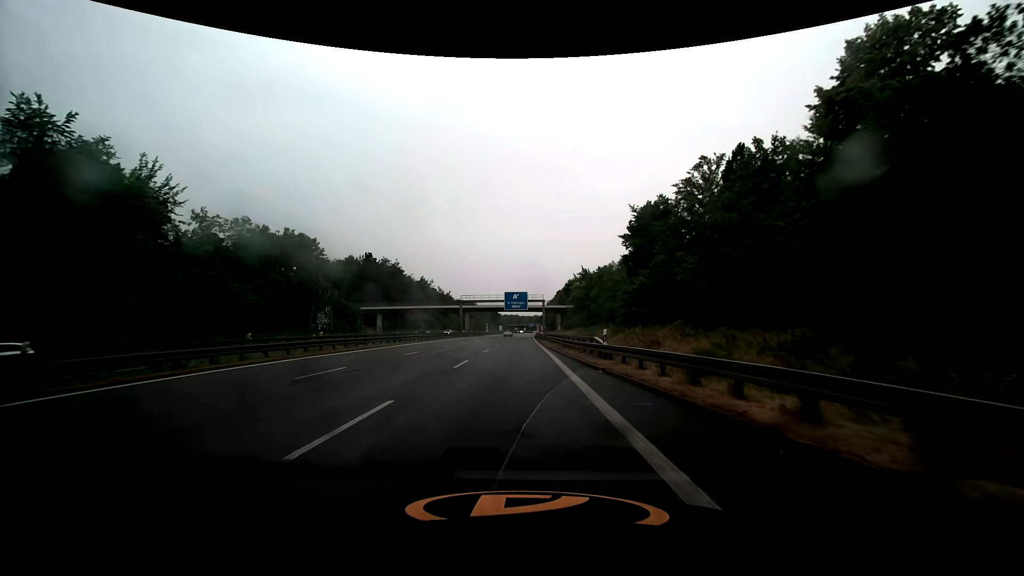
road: trunk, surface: asphalt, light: Day
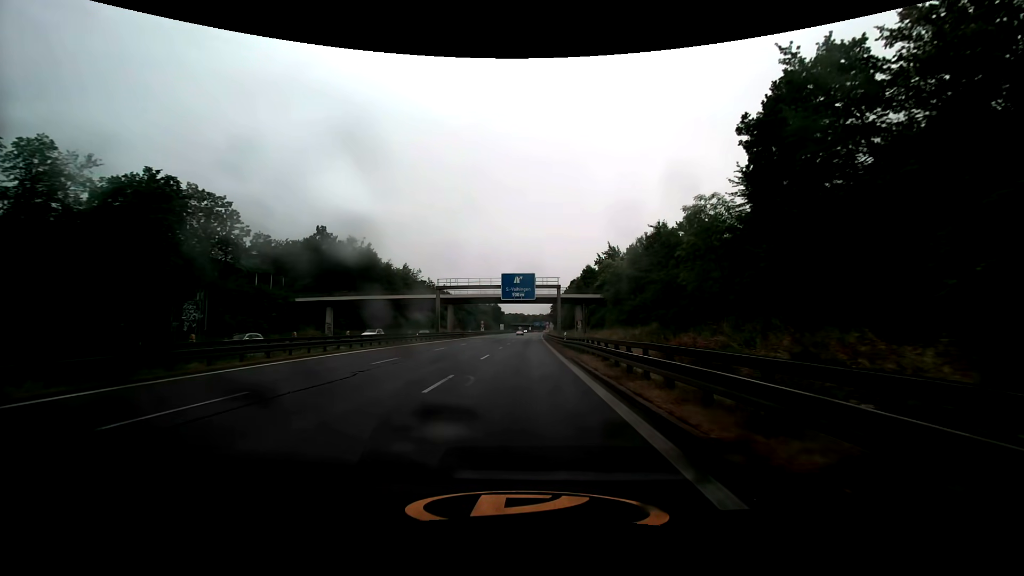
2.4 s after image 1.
(-0.2, +31.1) m; 0°
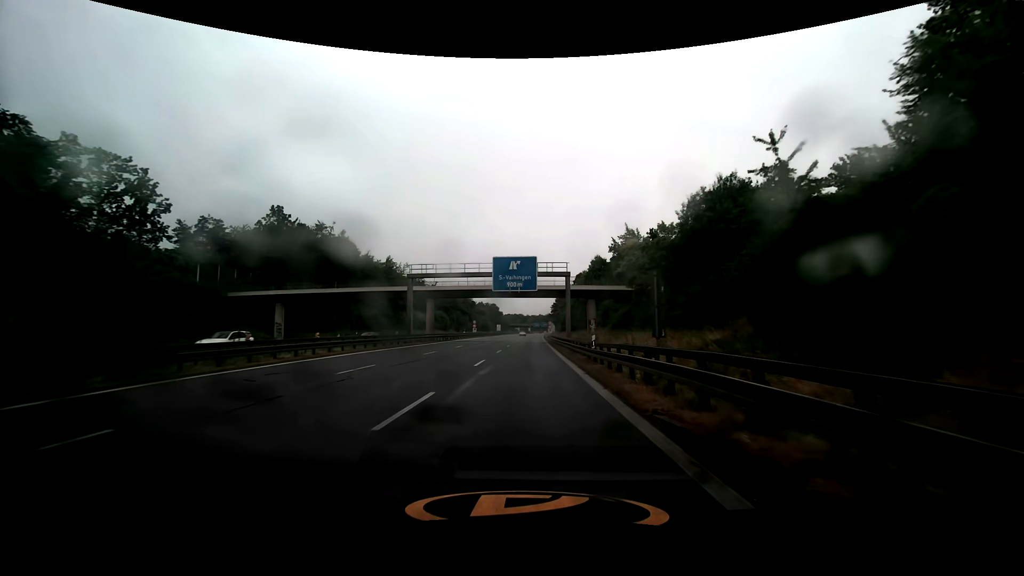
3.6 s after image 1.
(-0.1, +15.8) m; 0°
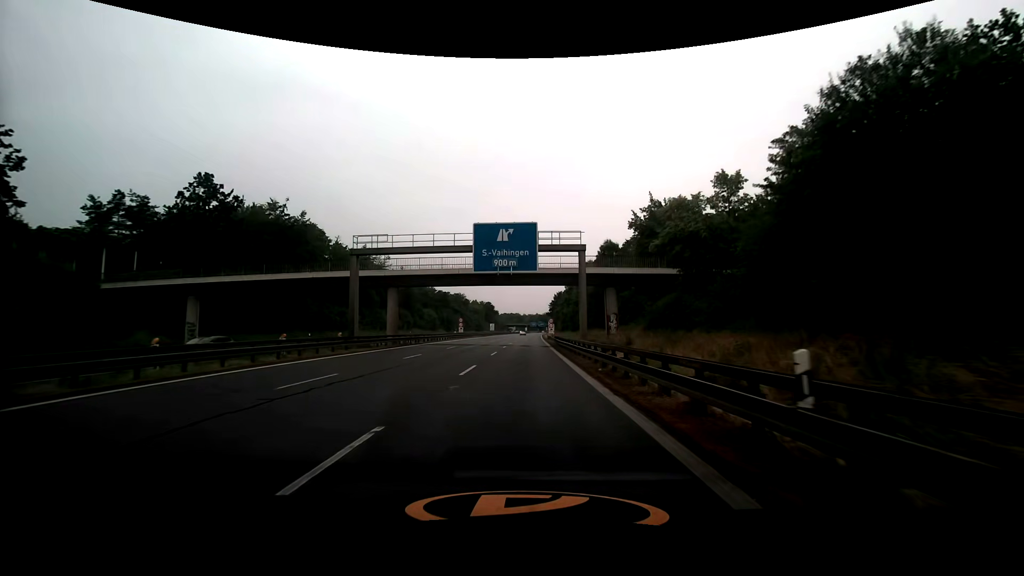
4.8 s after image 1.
(+0.1, +15.9) m; +1°
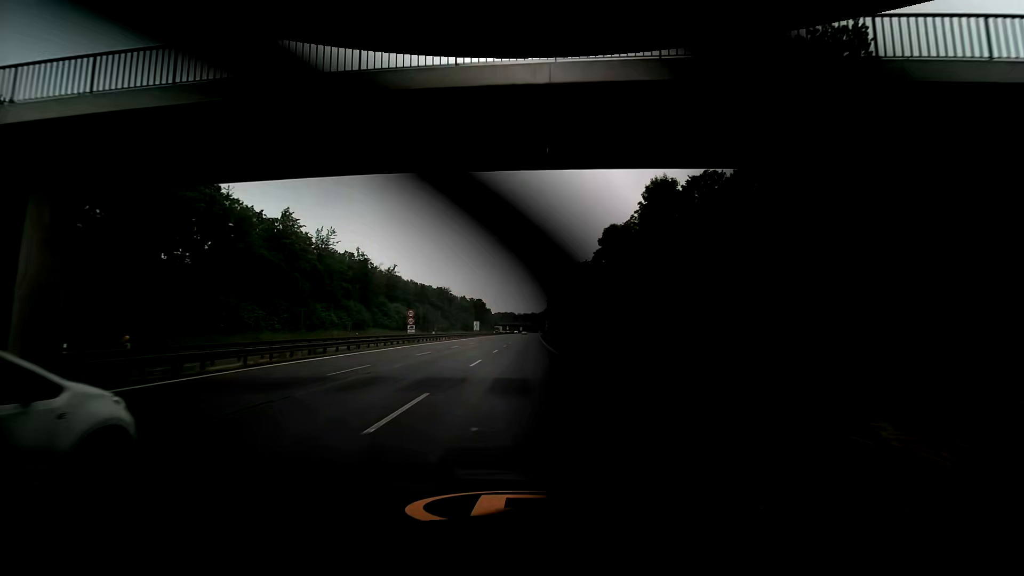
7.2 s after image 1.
(+0.1, +32.9) m; 0°
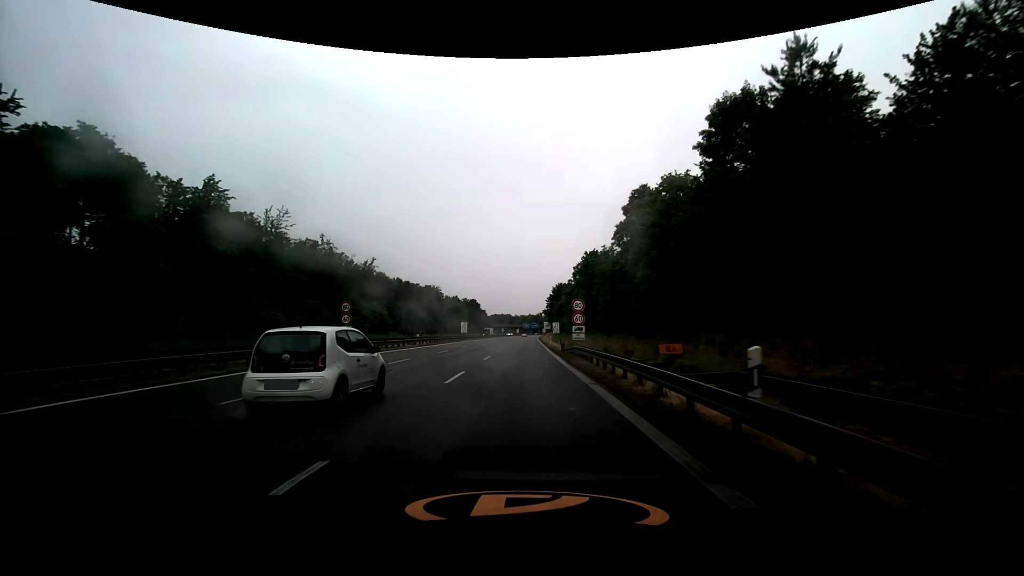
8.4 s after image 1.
(+0.2, +17.4) m; +1°
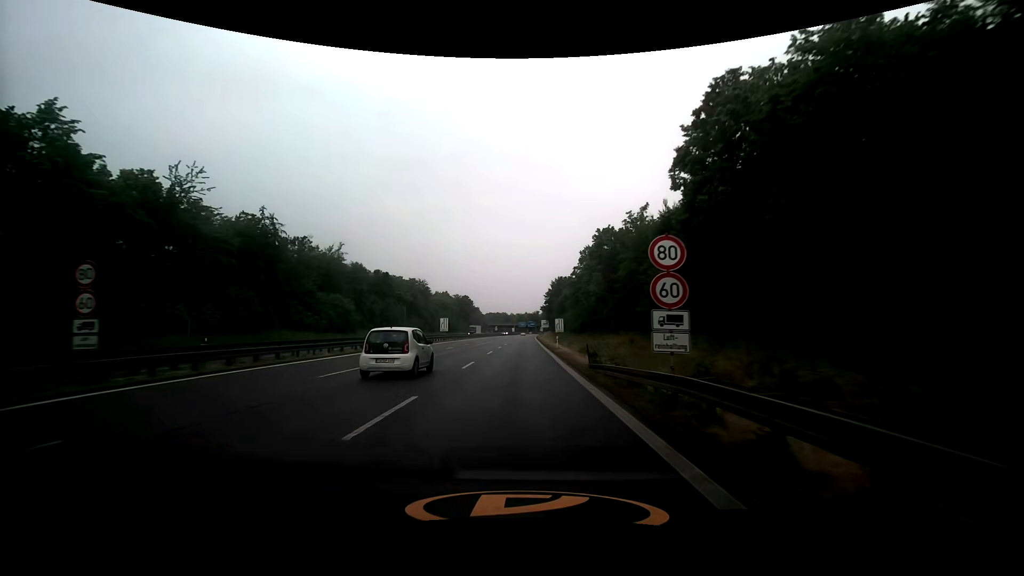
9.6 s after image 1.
(+0.1, +19.4) m; +1°
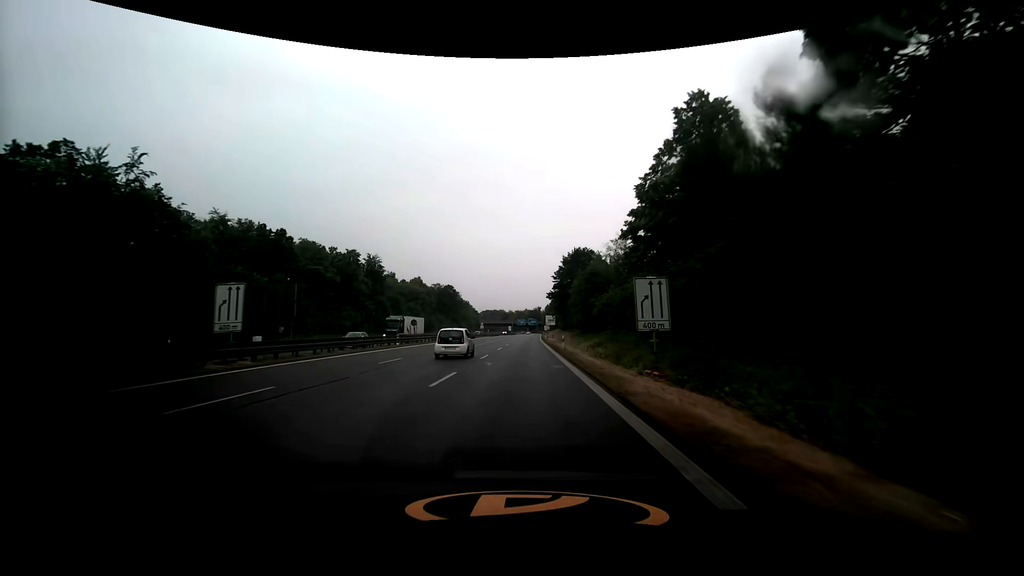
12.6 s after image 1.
(+0.2, +55.2) m; 0°
(0, +10) (0, +20) (0, +30) (0, +40) (+1, +50) (+1, +60) (+1, +70) (+1, +80) (+1, +90) (+2, +100) m
